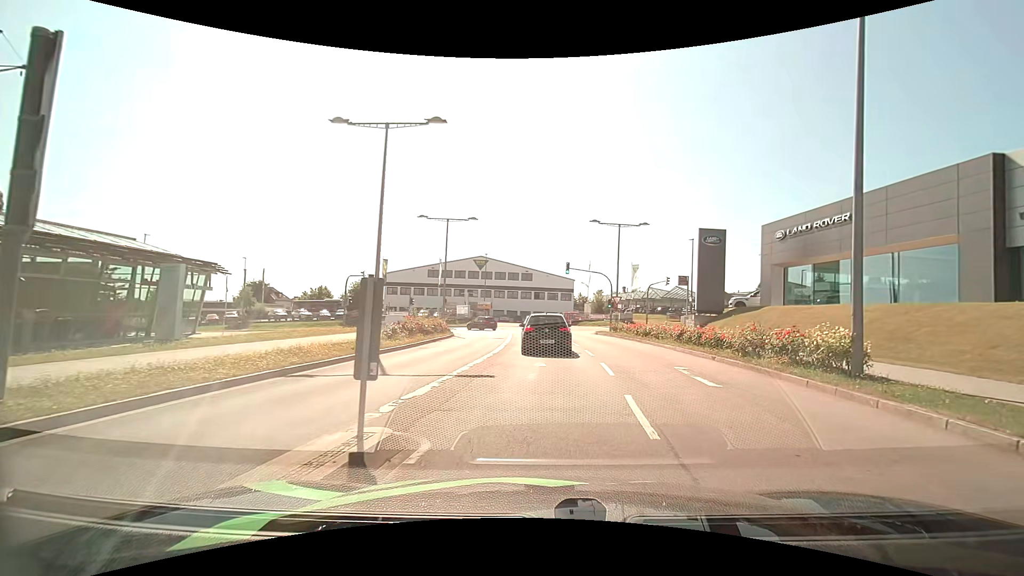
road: secondary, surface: asphalt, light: Day
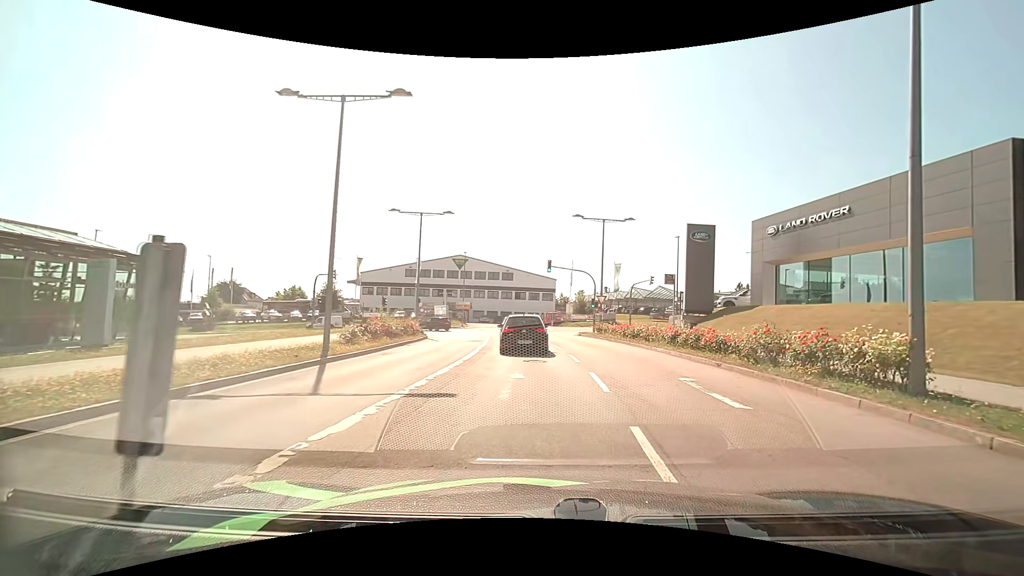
(0.0, +2.5) m; +1°
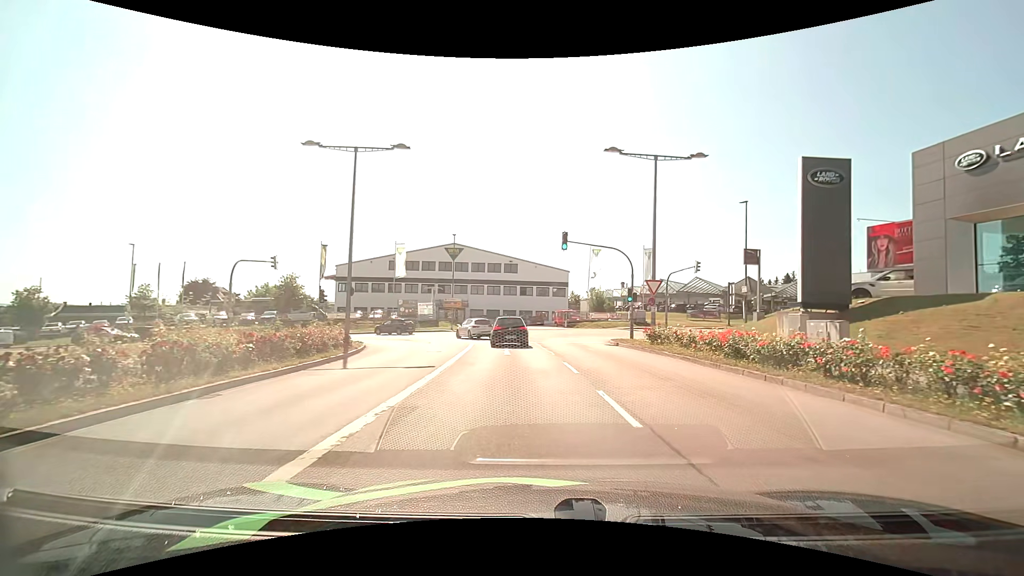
(0.0, +15.3) m; -1°
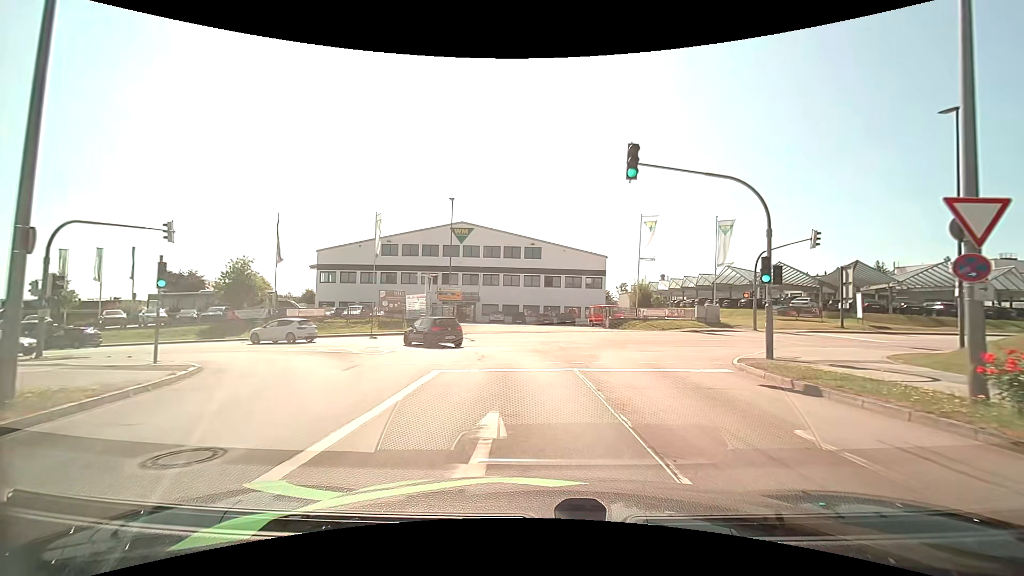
(-0.4, +15.7) m; -3°
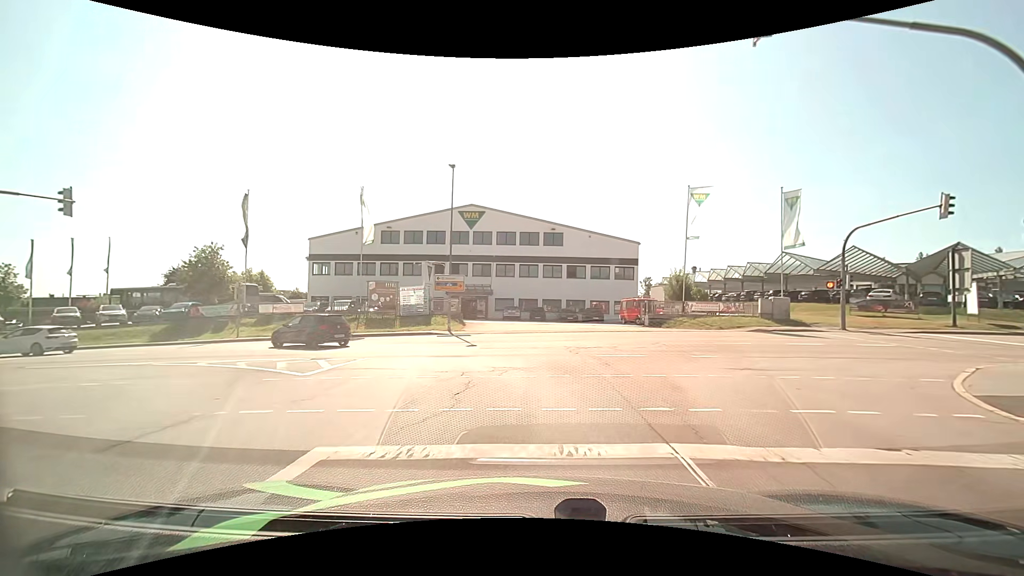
(-0.1, +7.8) m; -3°
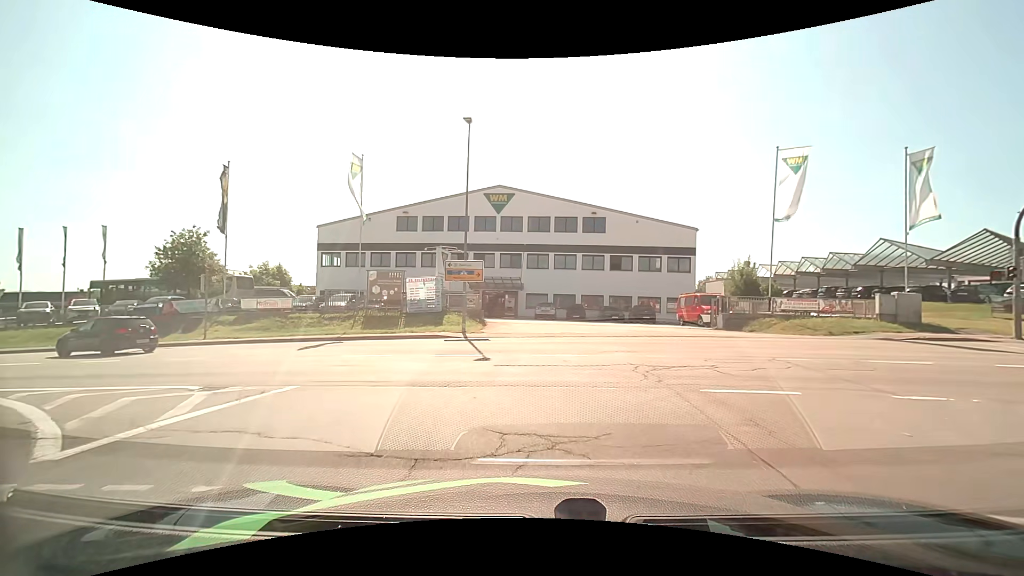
(-0.2, +7.2) m; -3°
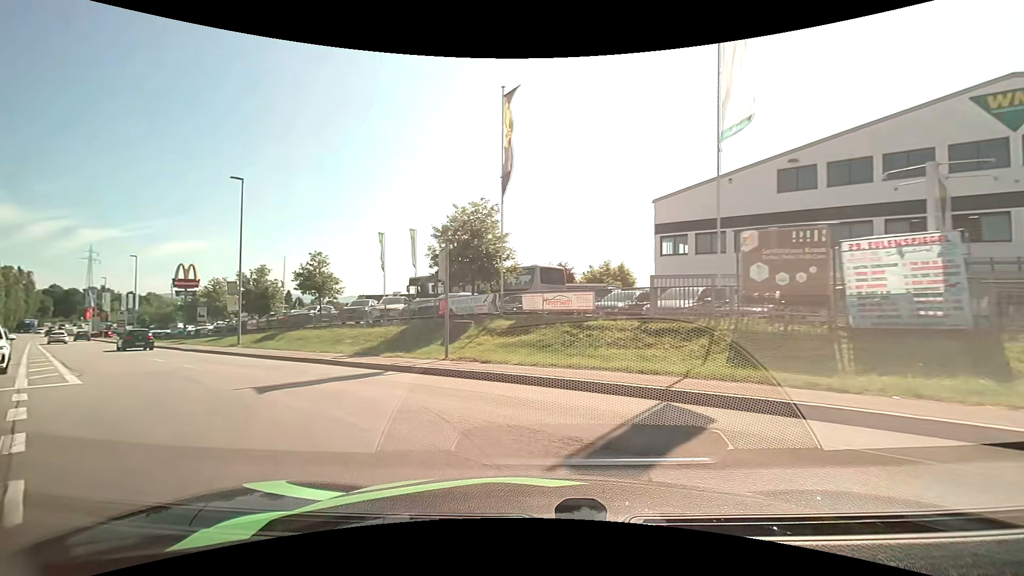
(-4.2, +15.3) m; -39°
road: tertiary
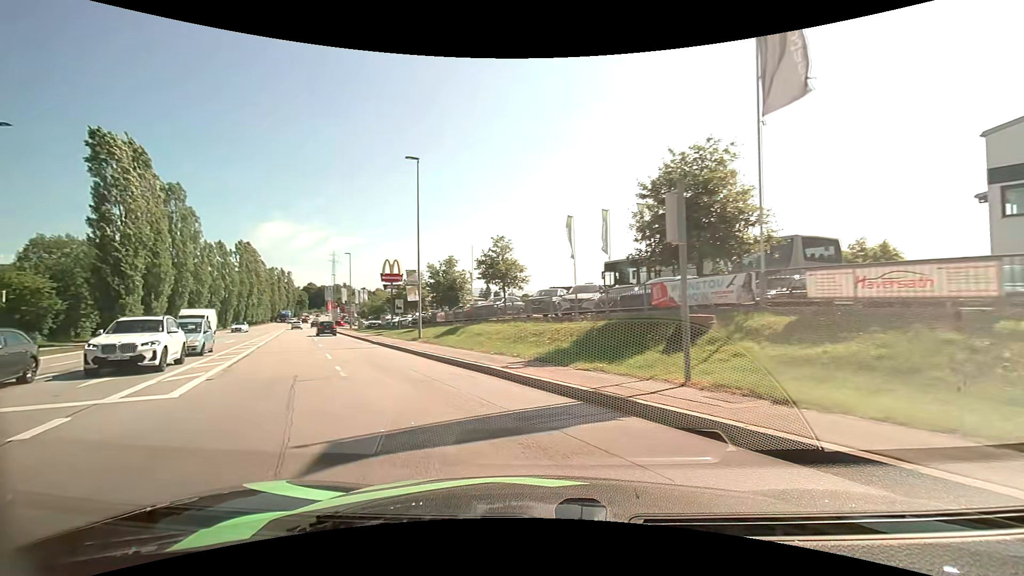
(-1.2, +6.4) m; -21°
(-2, +10) (-6, +19) (-10, +28) (-15, +37) (-19, +46) (-24, +55) (-28, +64) (-33, +73) (-37, +82) (-42, +90) m
